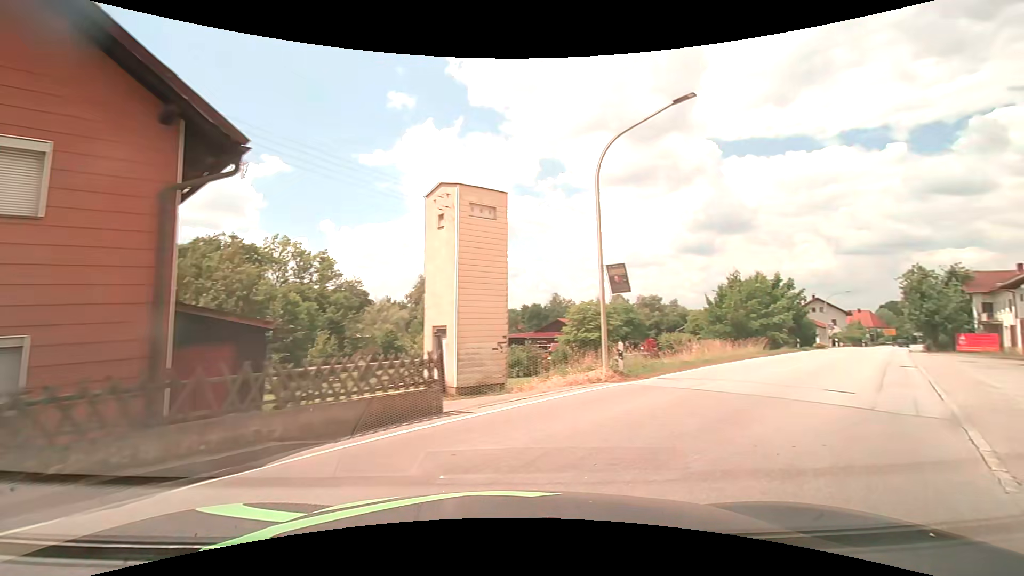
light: Day
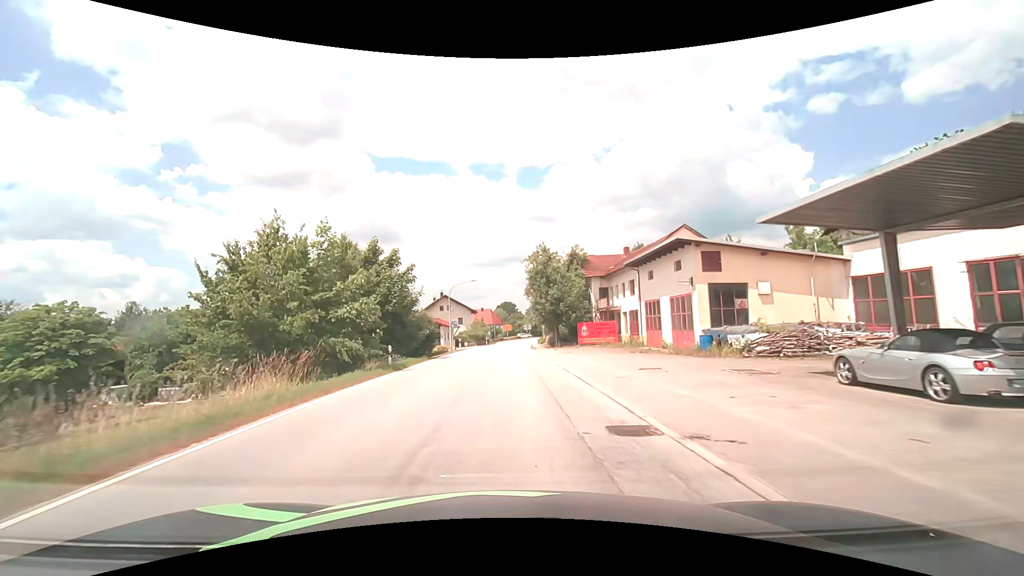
(+13.0, +21.5) m; +38°
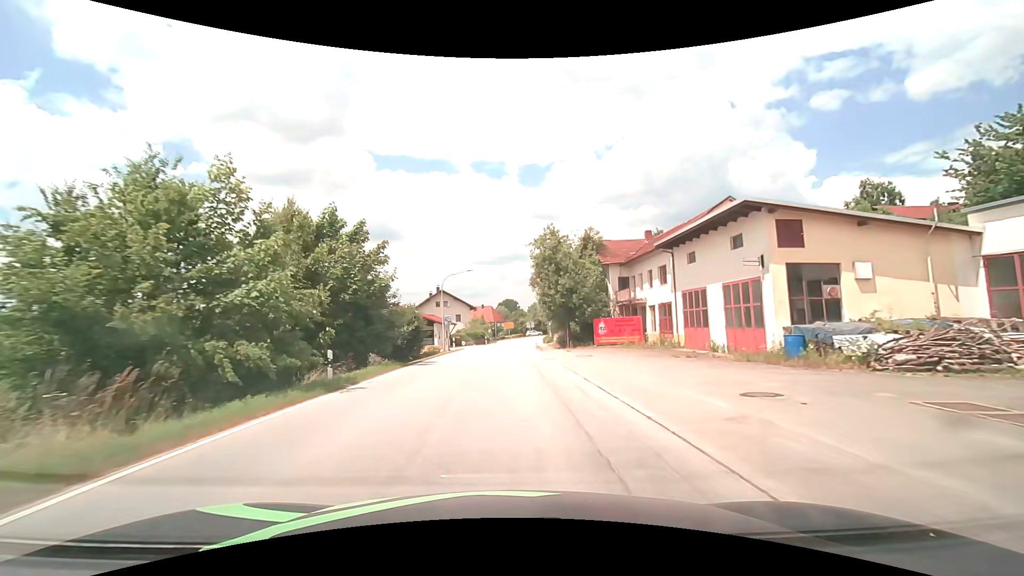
(0.0, +7.4) m; 0°
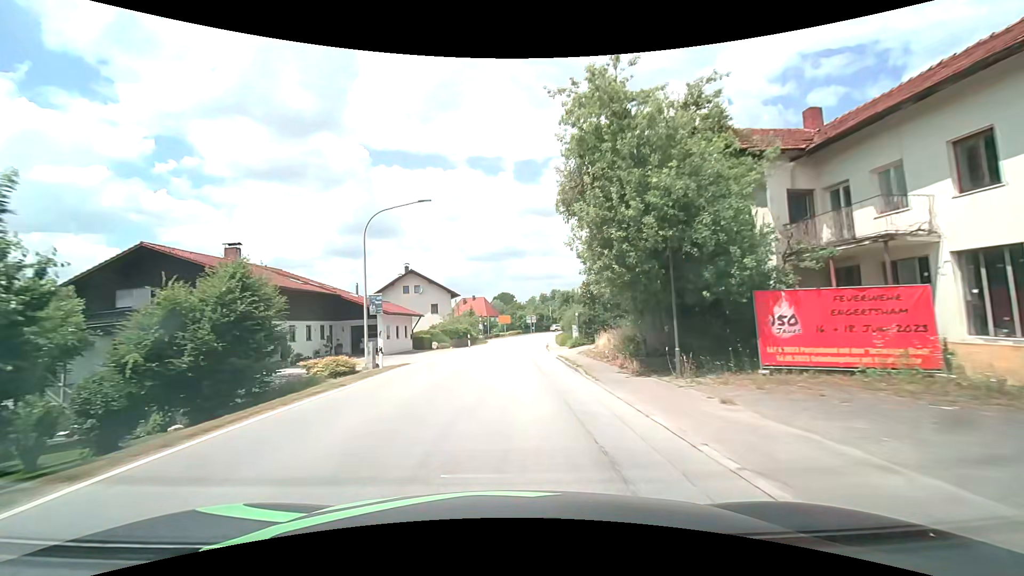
(+0.1, +24.2) m; +1°
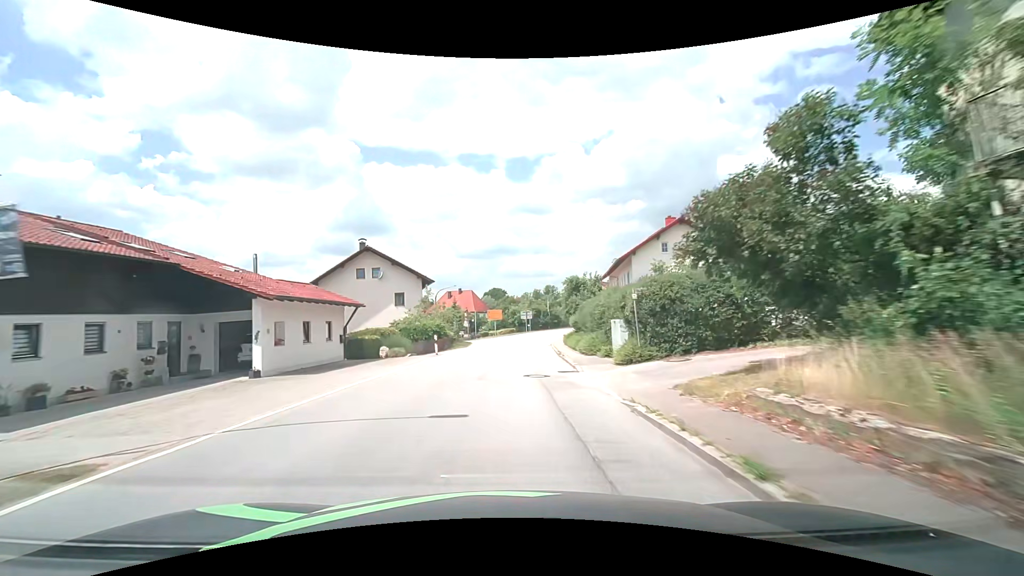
(0.0, +15.9) m; +1°
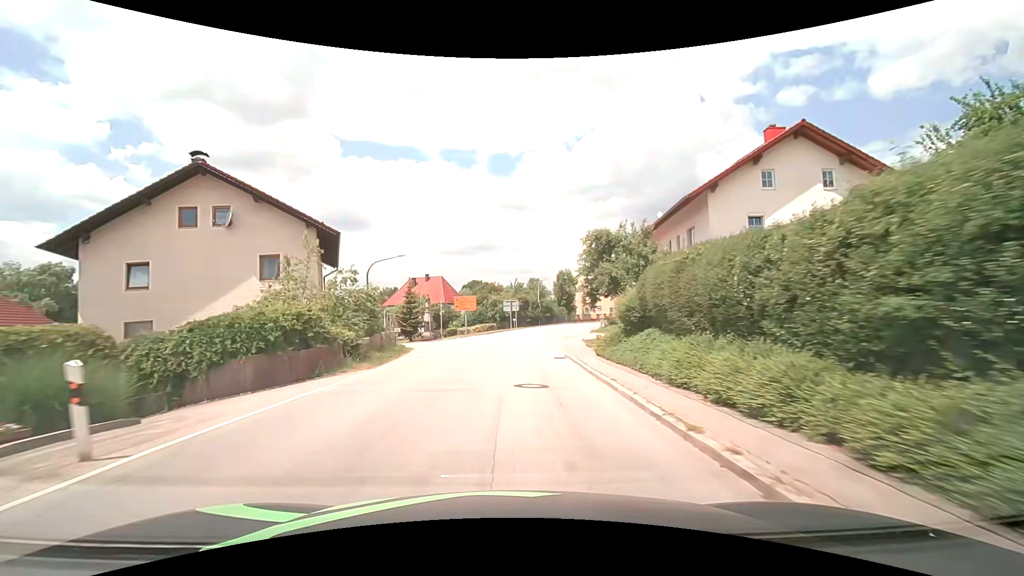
(+0.4, +22.3) m; +2°
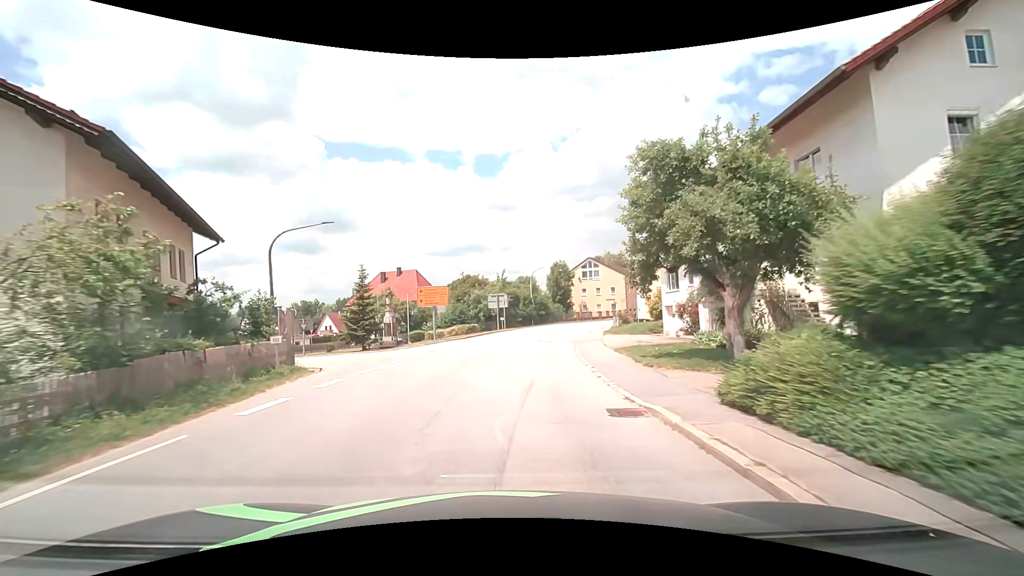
(+0.2, +13.1) m; +2°
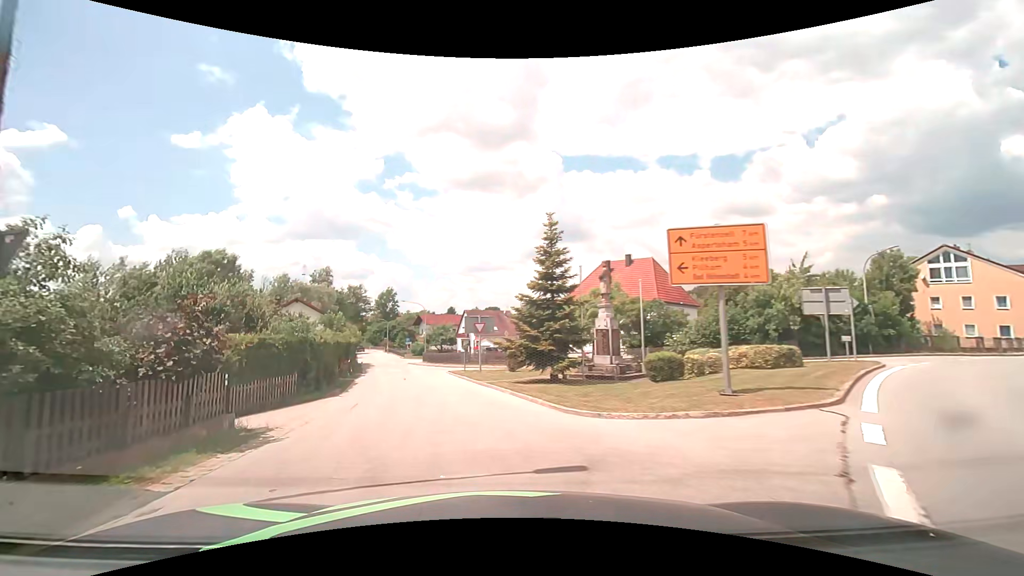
(-3.7, +21.6) m; -27°
(-1, +10) (-3, +20) (-5, +30) (-7, +39) (-10, +49) (-12, +59) (-15, +68) (-18, +78) (-20, +88) (-23, +97) m
